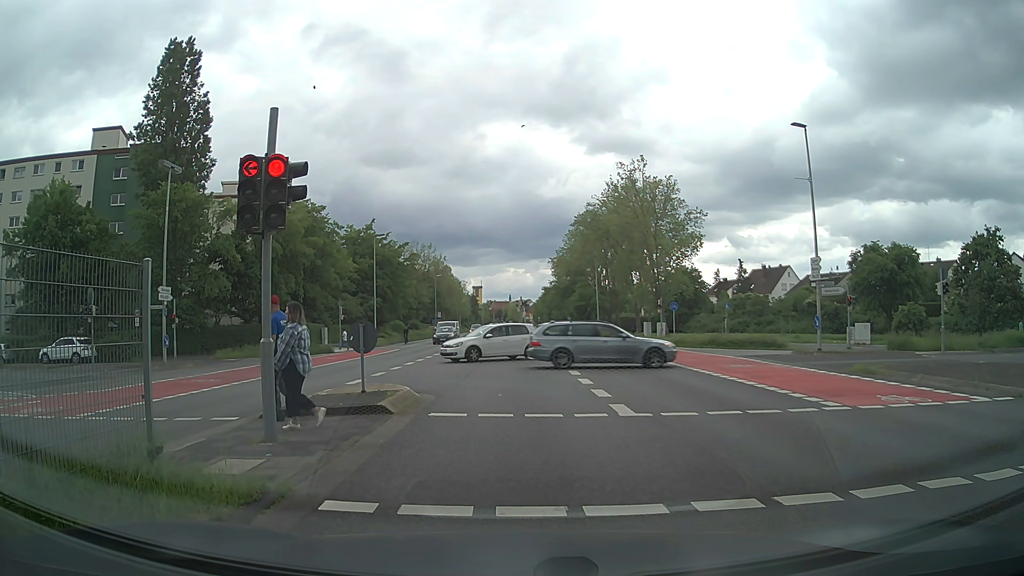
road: secondary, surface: asphalt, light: Day
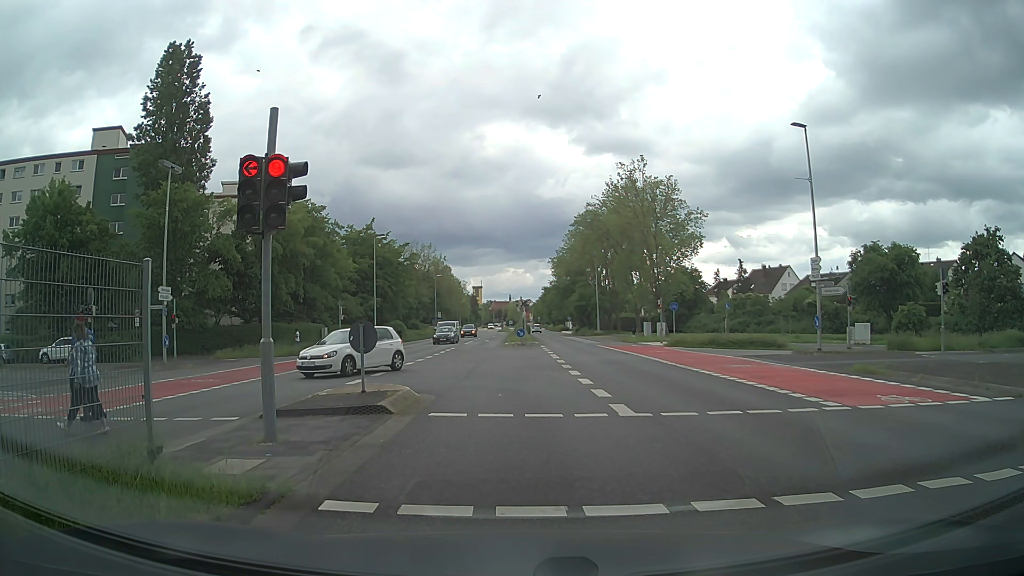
(0.0, 0.0) m; 0°
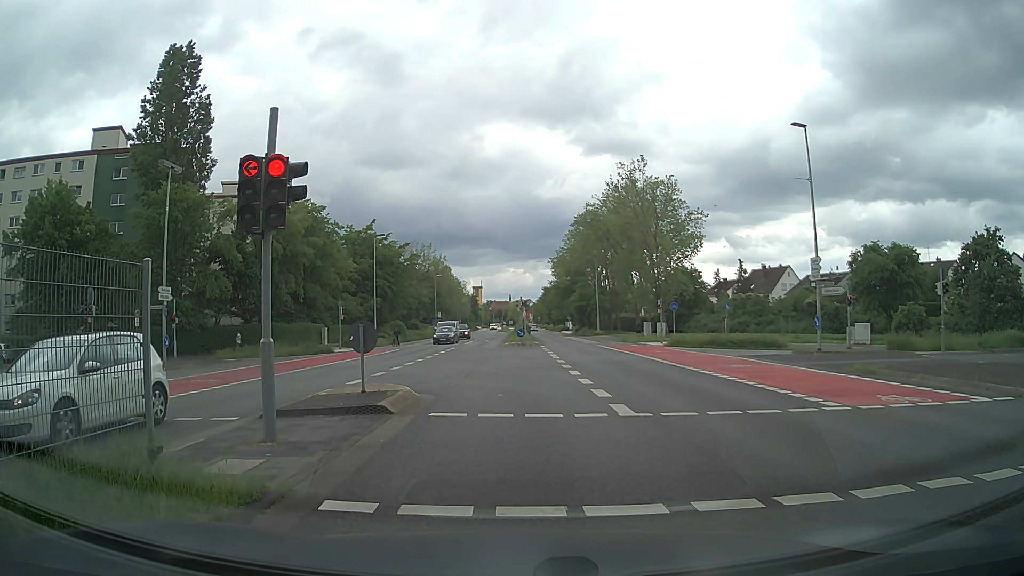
(0.0, 0.0) m; 0°
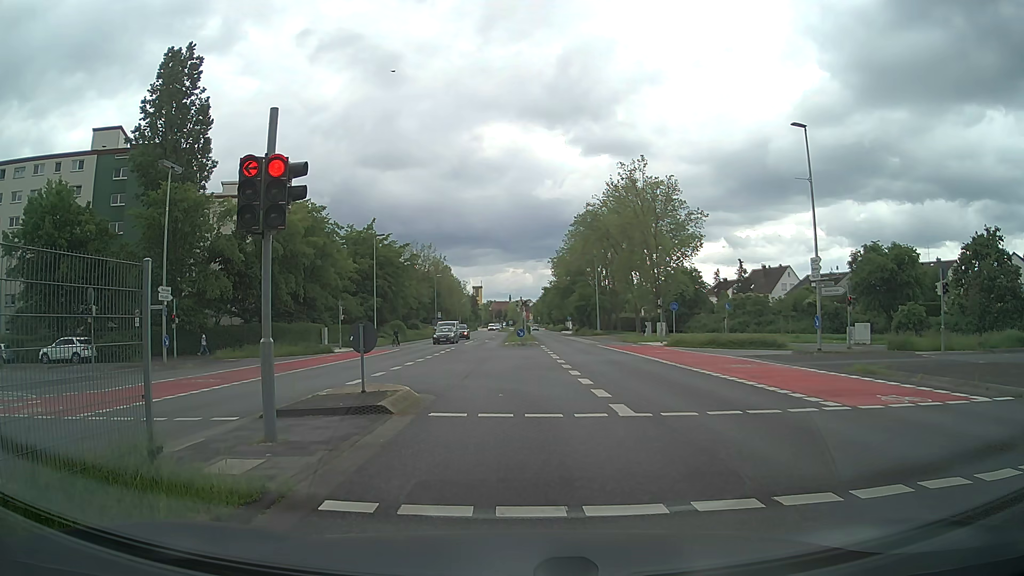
(0.0, 0.0) m; 0°
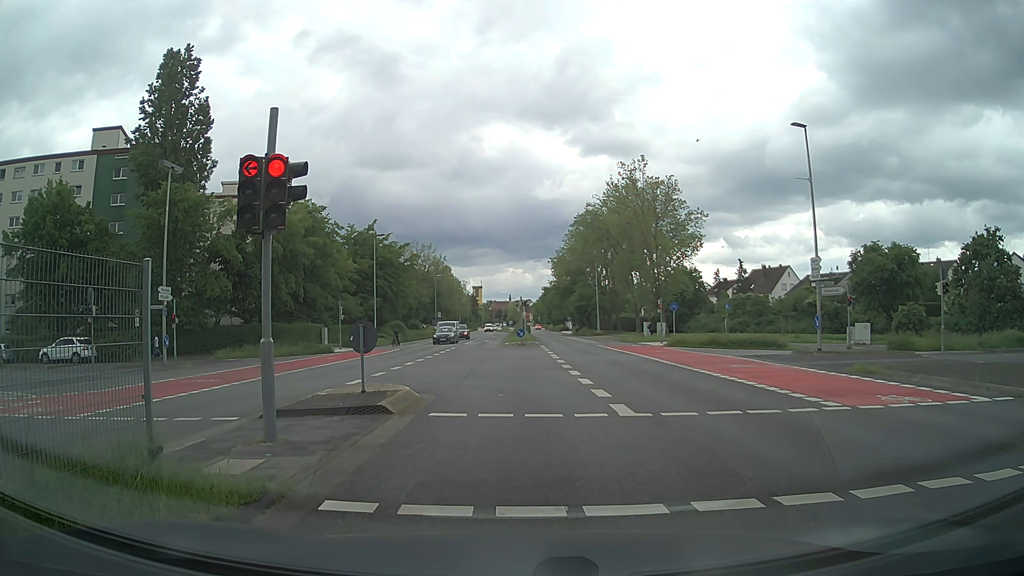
(0.0, 0.0) m; 0°
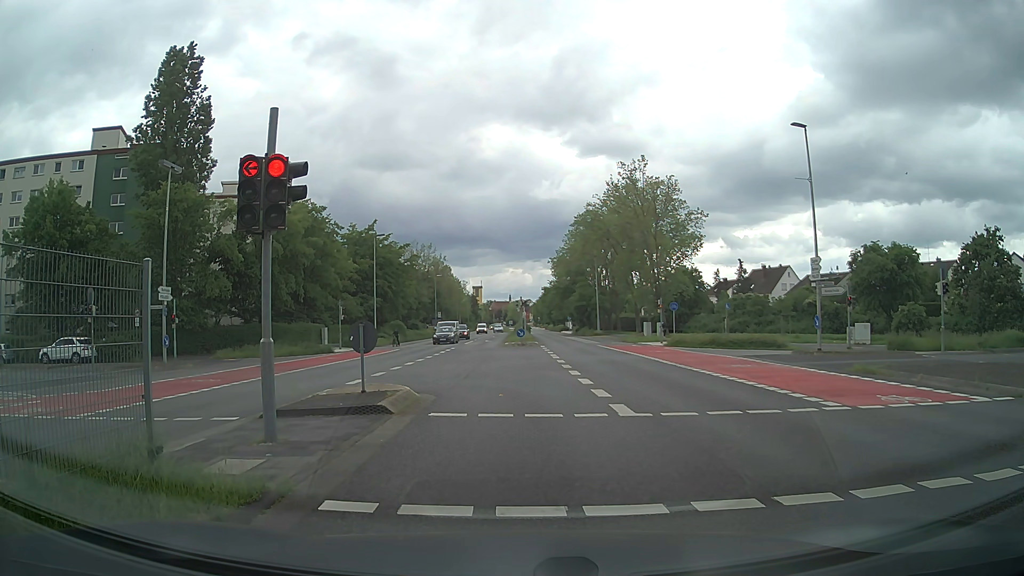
(0.0, 0.0) m; 0°
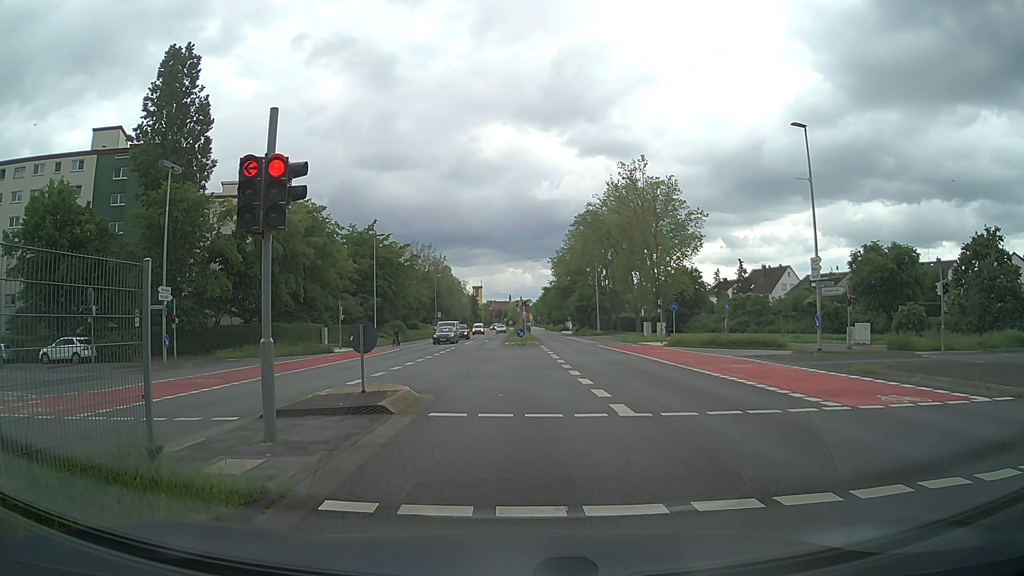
(0.0, 0.0) m; 0°
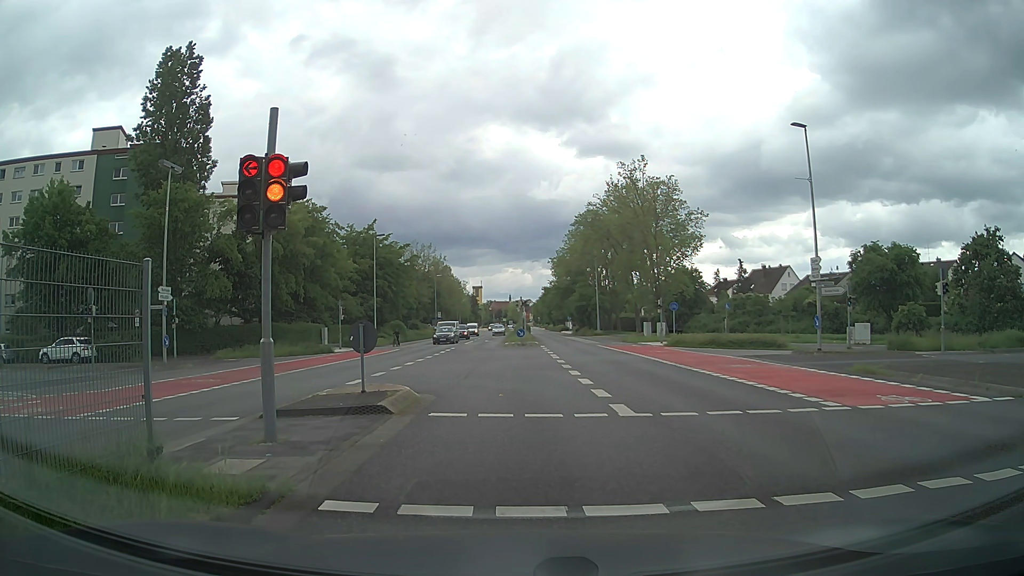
(0.0, 0.0) m; 0°
